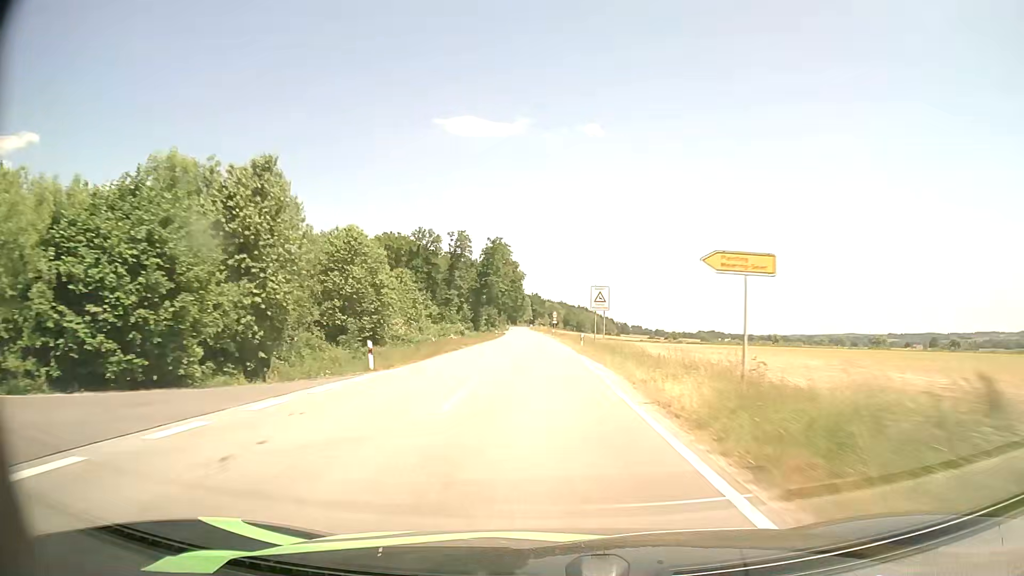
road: tertiary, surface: asphalt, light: Day
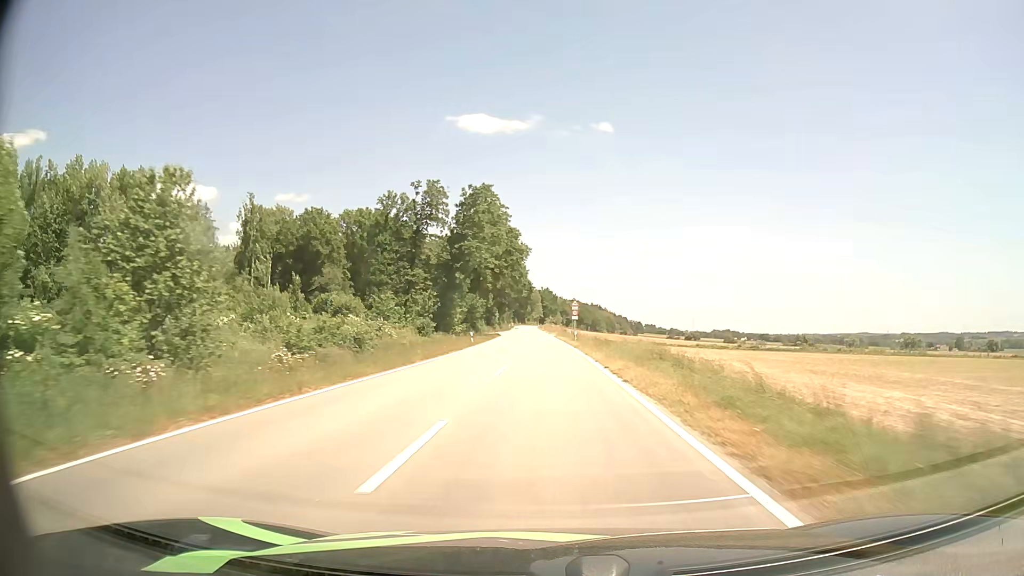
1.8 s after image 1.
(-0.7, +42.0) m; -1°
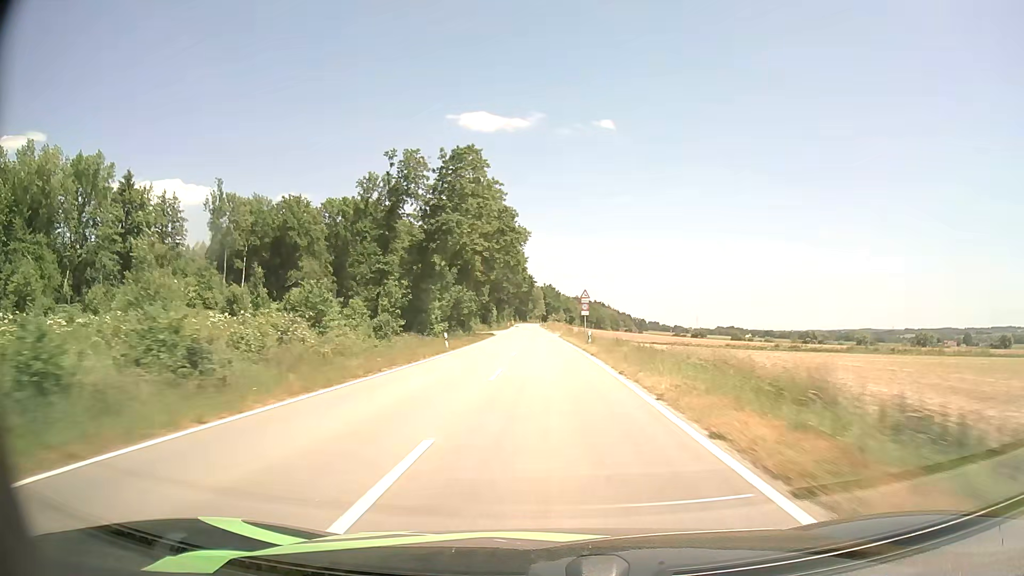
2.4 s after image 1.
(0.0, +14.3) m; 0°
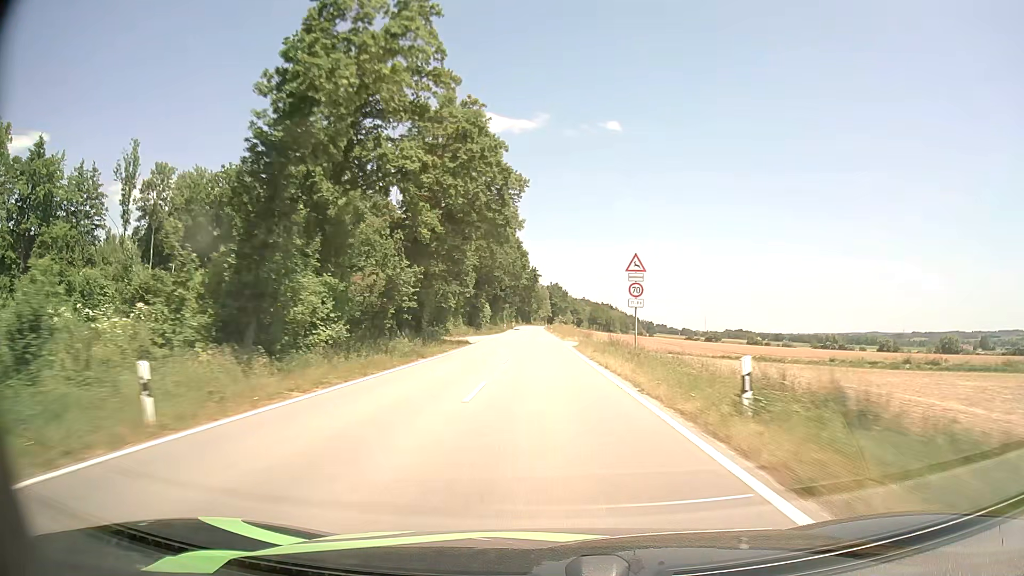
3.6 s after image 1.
(-0.1, +29.0) m; 0°
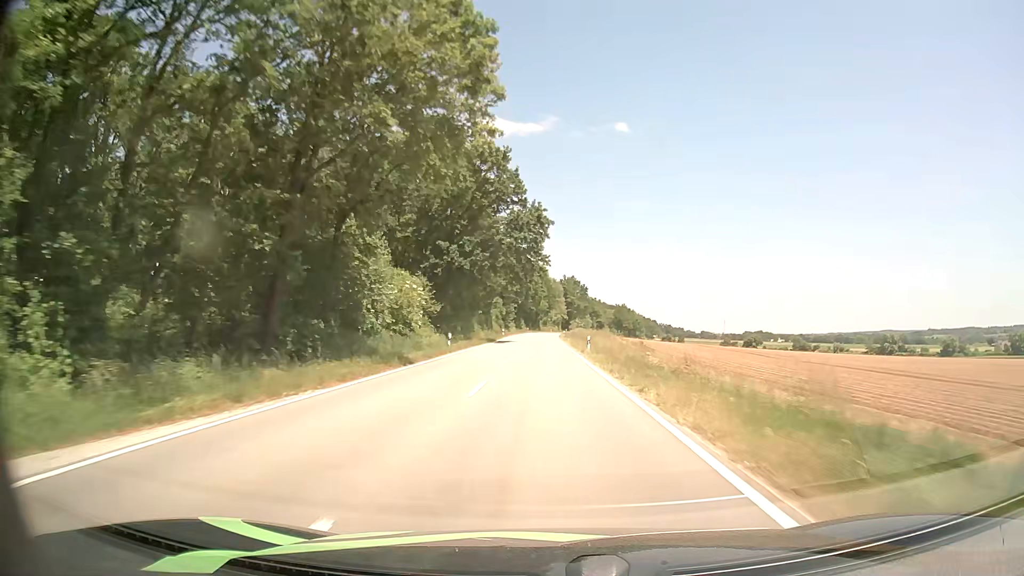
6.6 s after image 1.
(-0.9, +73.7) m; -1°
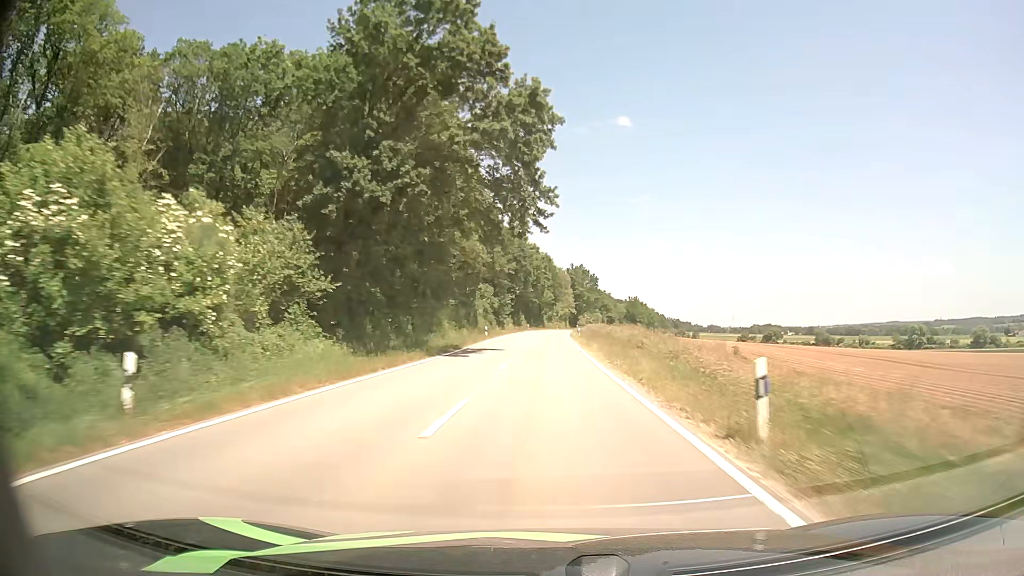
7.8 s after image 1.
(0.0, +30.0) m; 0°
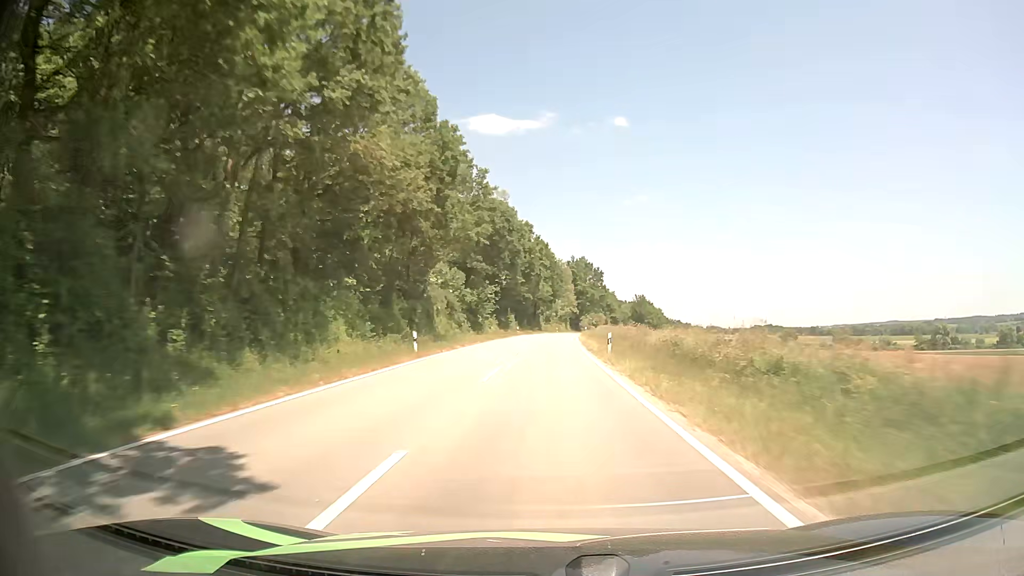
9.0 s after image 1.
(-0.1, +29.9) m; 0°
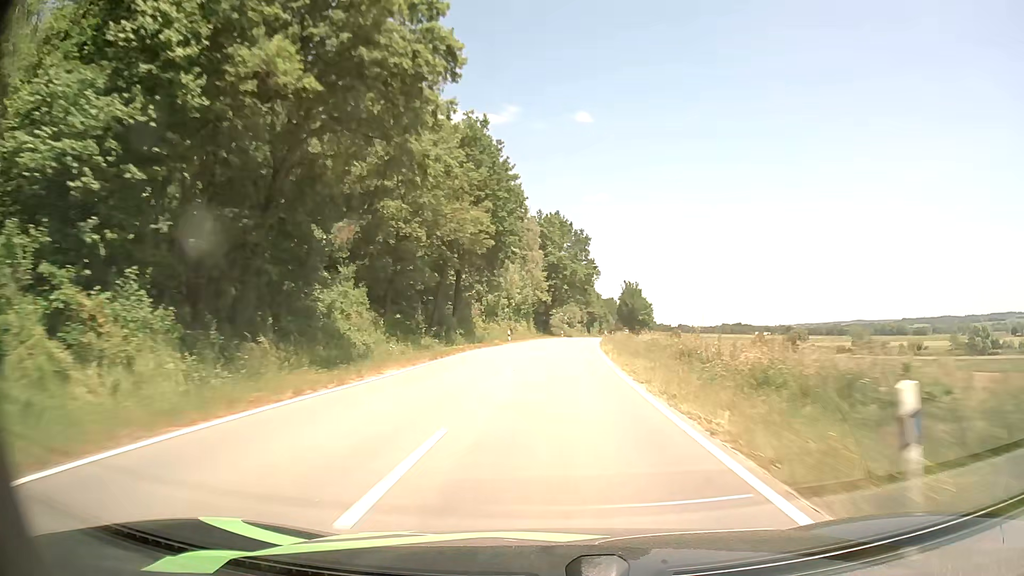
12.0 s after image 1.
(+1.5, +72.7) m; +3°
(0, +10) (0, +20) (+1, +30) (+1, +40) (+1, +50) (+2, +60) (+3, +70) (+4, +80) (+5, +90) (+7, +100) m
